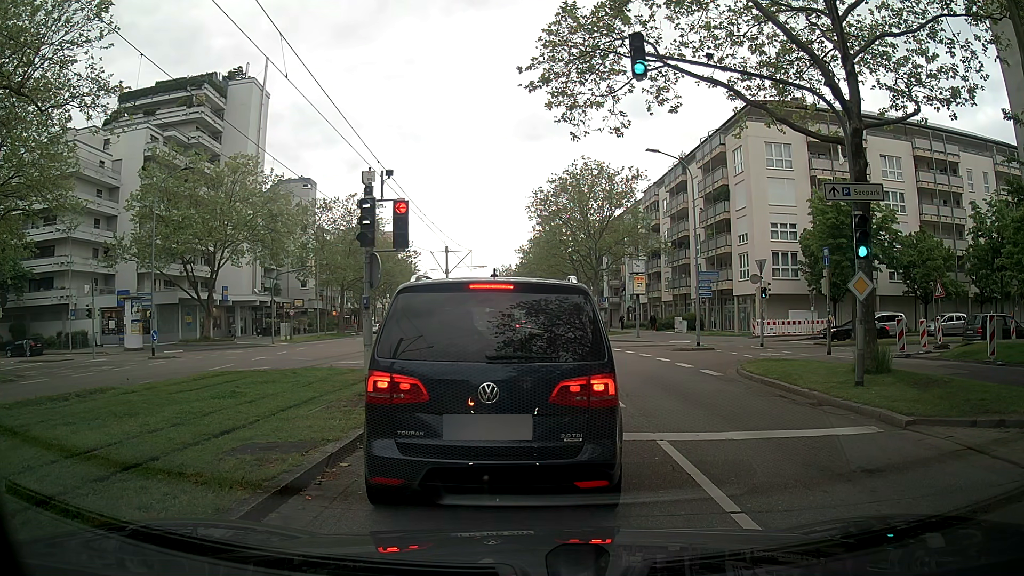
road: tertiary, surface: asphalt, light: Day
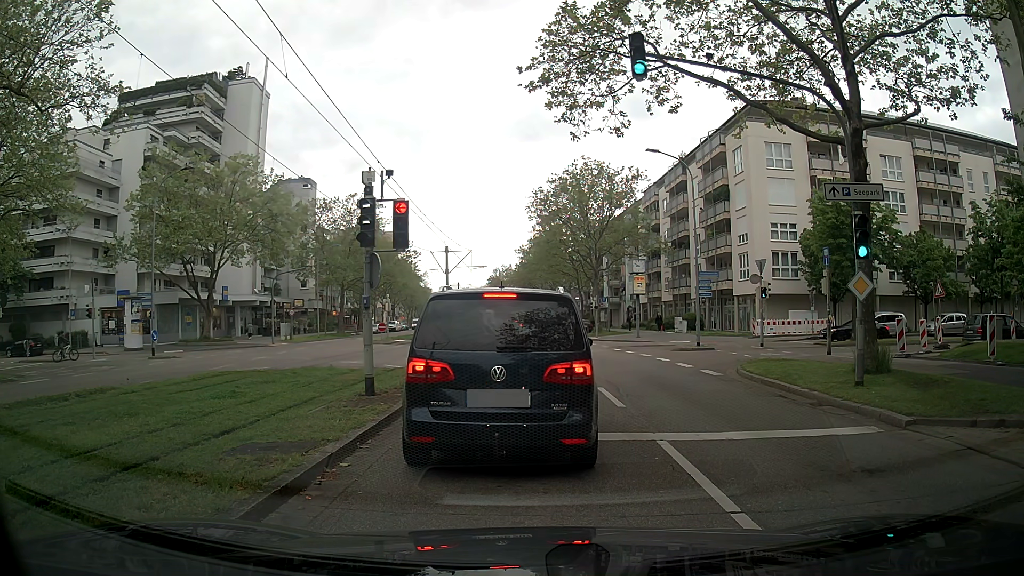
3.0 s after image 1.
(0.0, 0.0) m; 0°
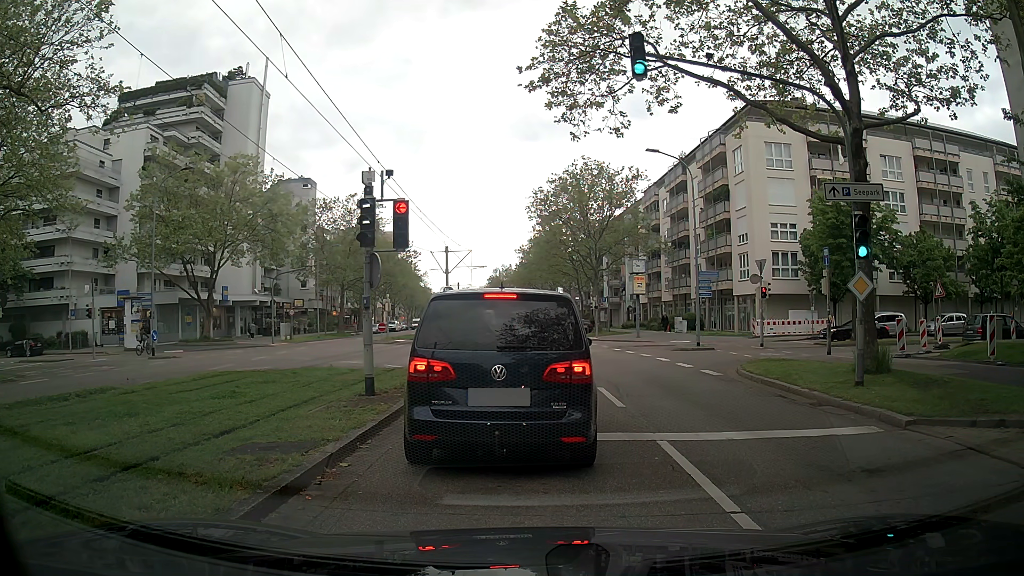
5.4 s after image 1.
(0.0, 0.0) m; 0°
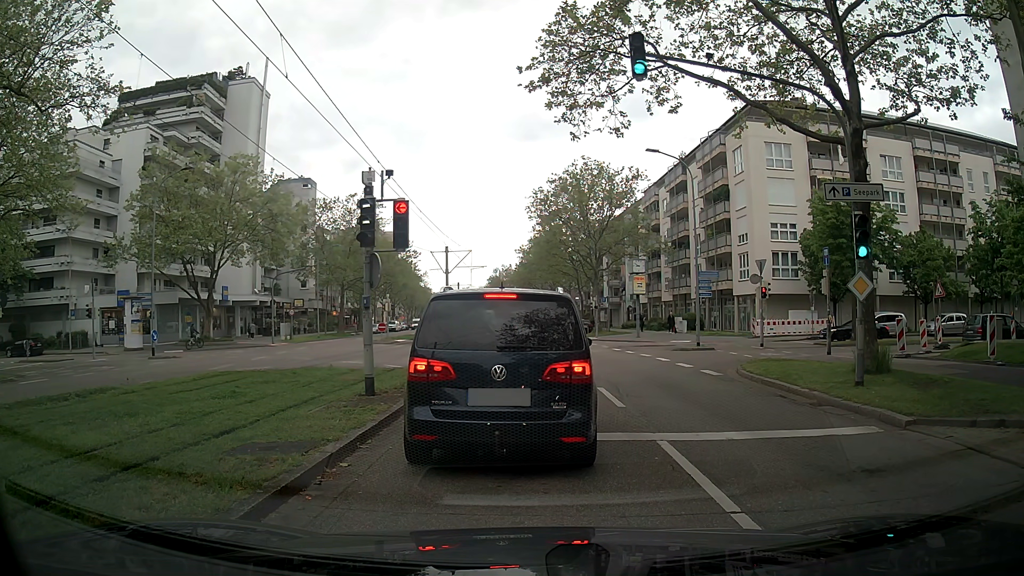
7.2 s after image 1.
(0.0, 0.0) m; 0°
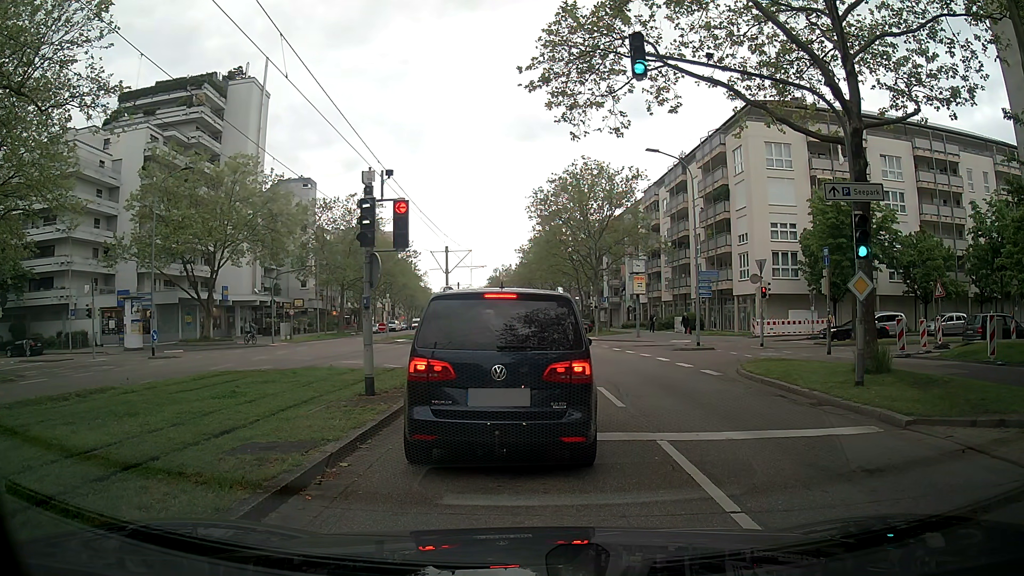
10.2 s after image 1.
(0.0, 0.0) m; 0°
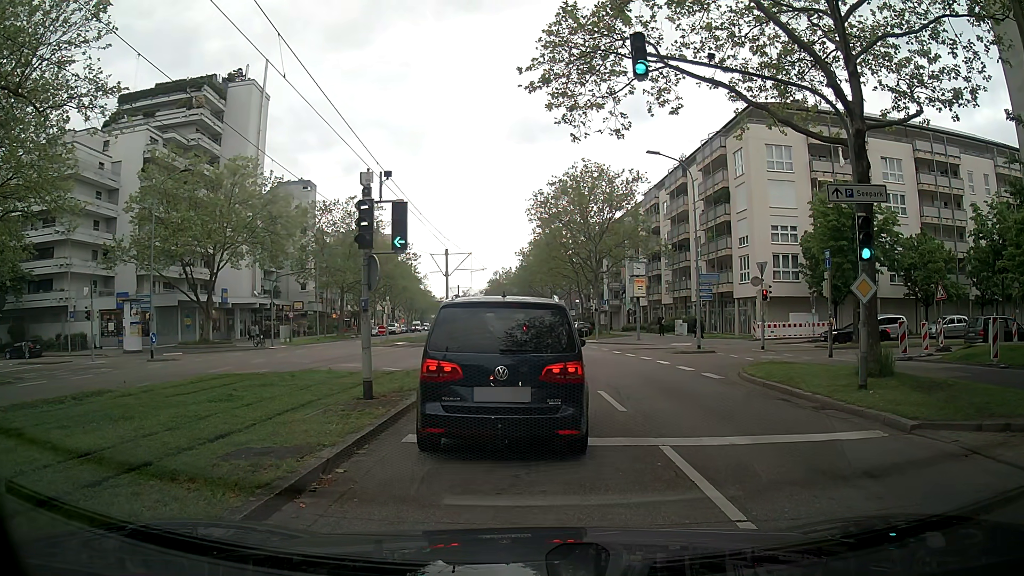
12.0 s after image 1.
(0.0, +0.1) m; 0°
